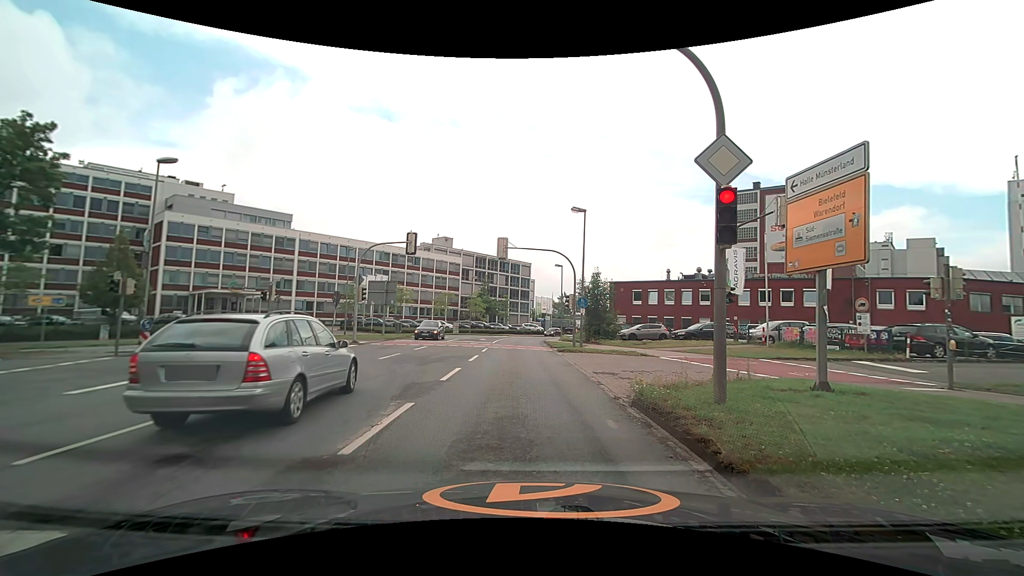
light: Day
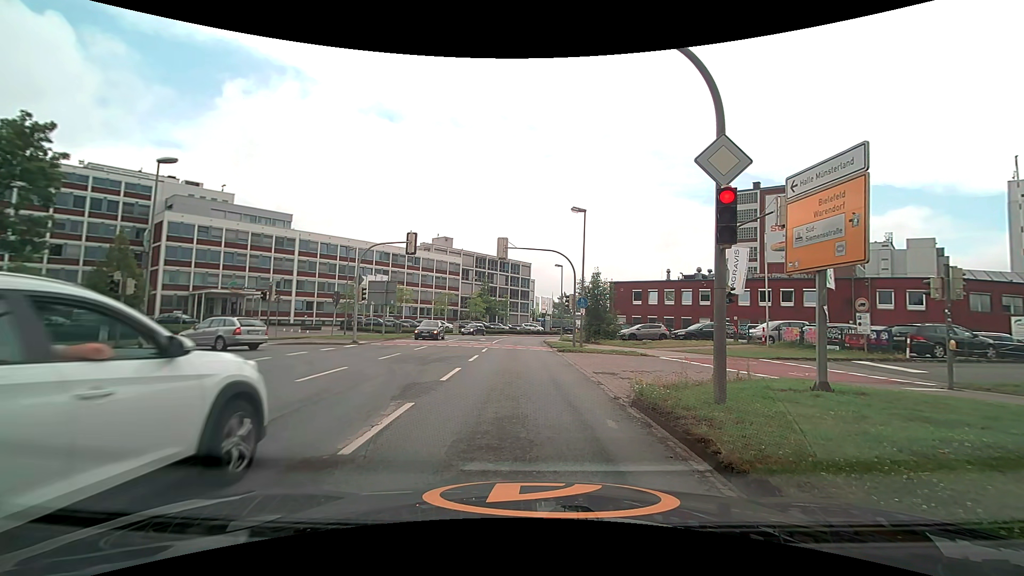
(0.0, 0.0) m; 0°
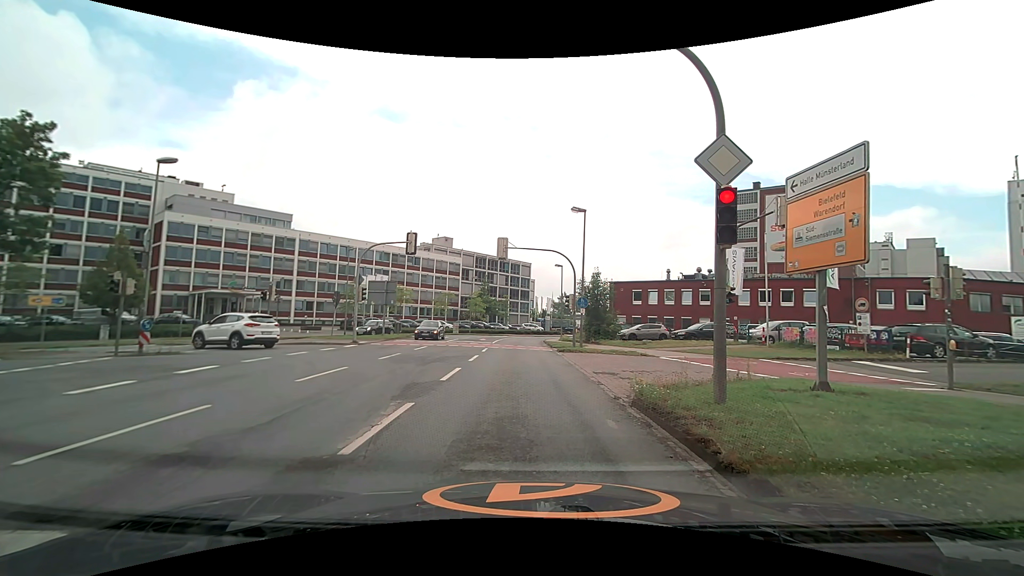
(0.0, 0.0) m; 0°
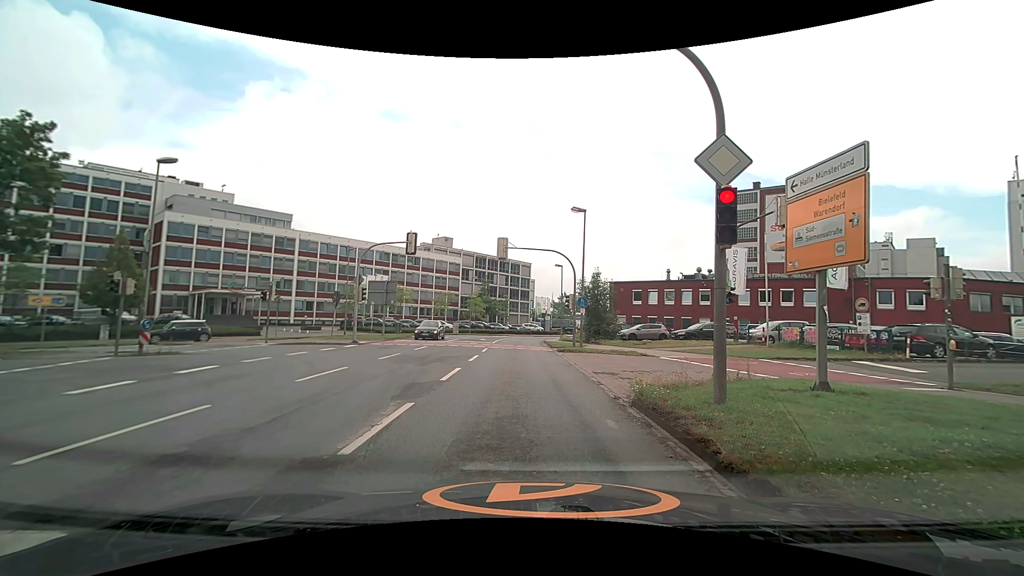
(0.0, 0.0) m; 0°
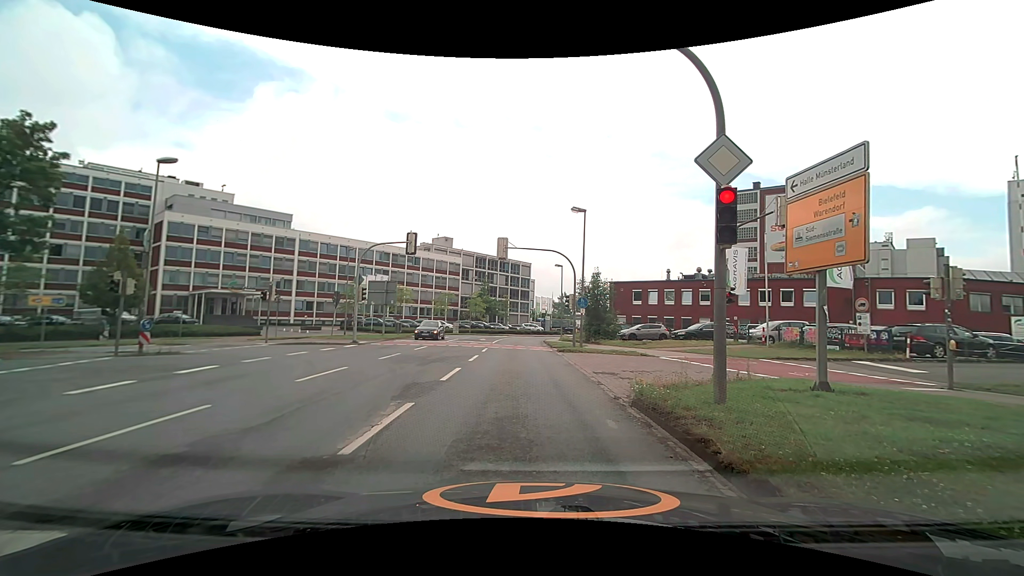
(0.0, 0.0) m; 0°
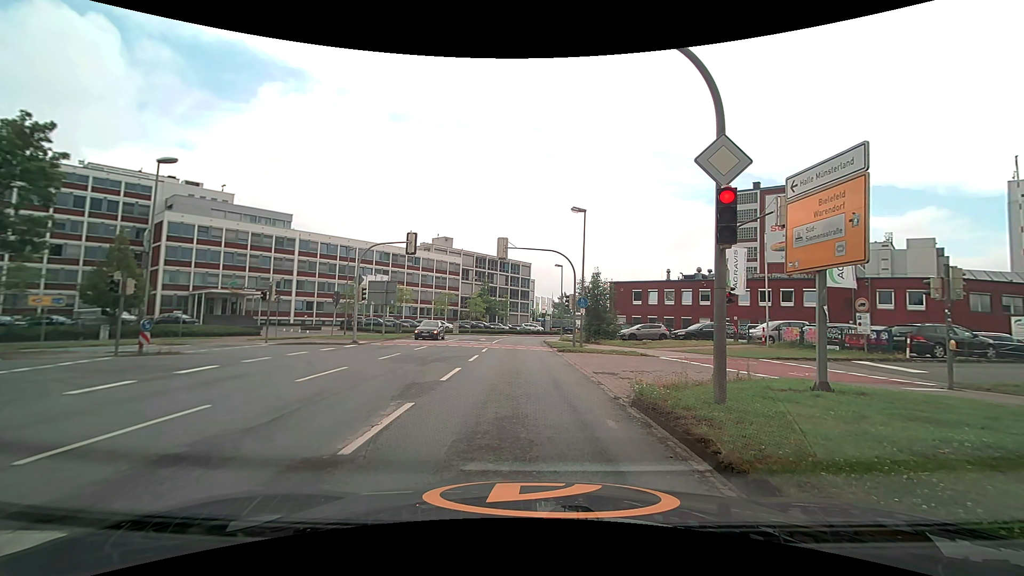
(0.0, 0.0) m; 0°
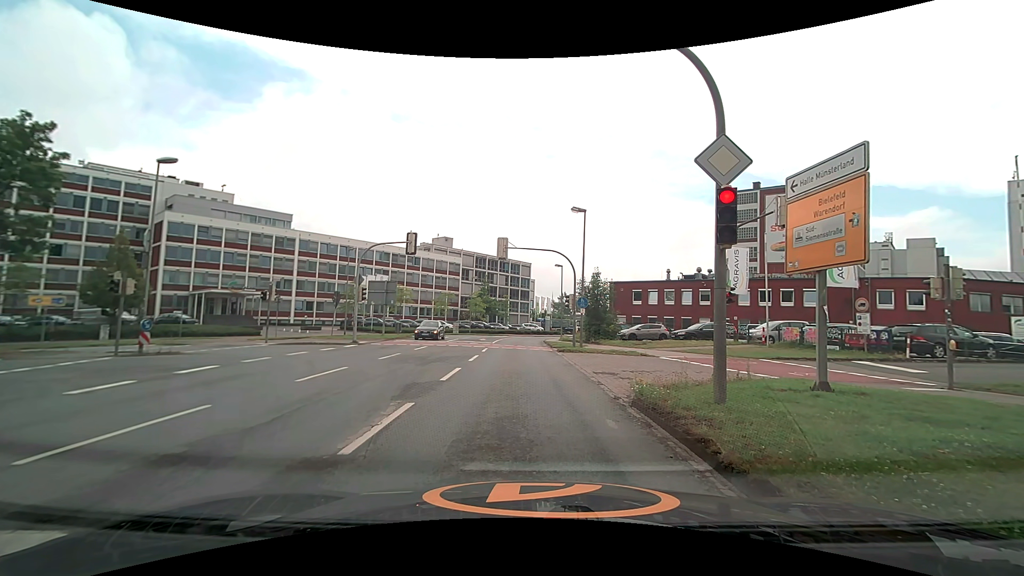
(0.0, 0.0) m; 0°
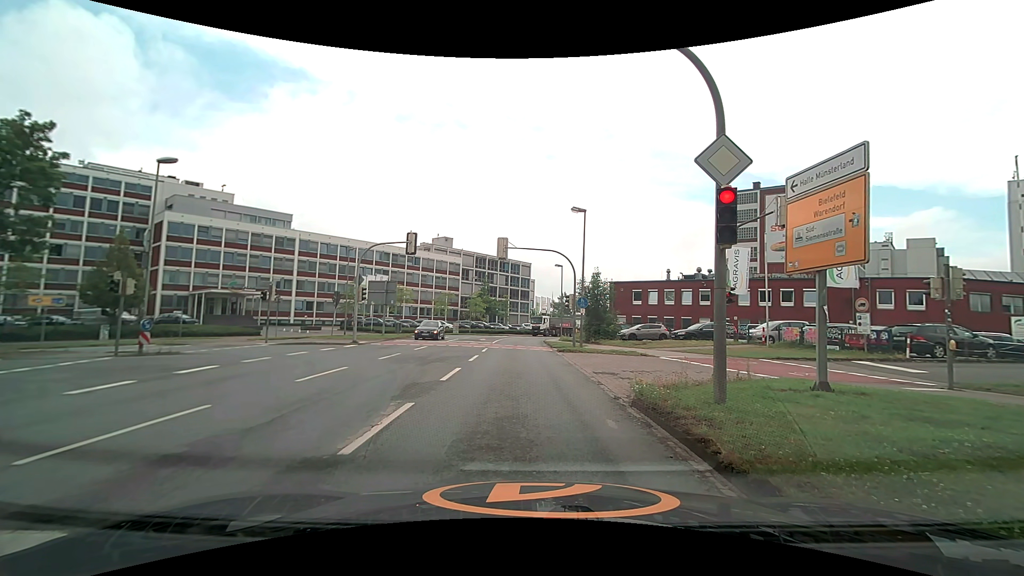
(0.0, 0.0) m; 0°
